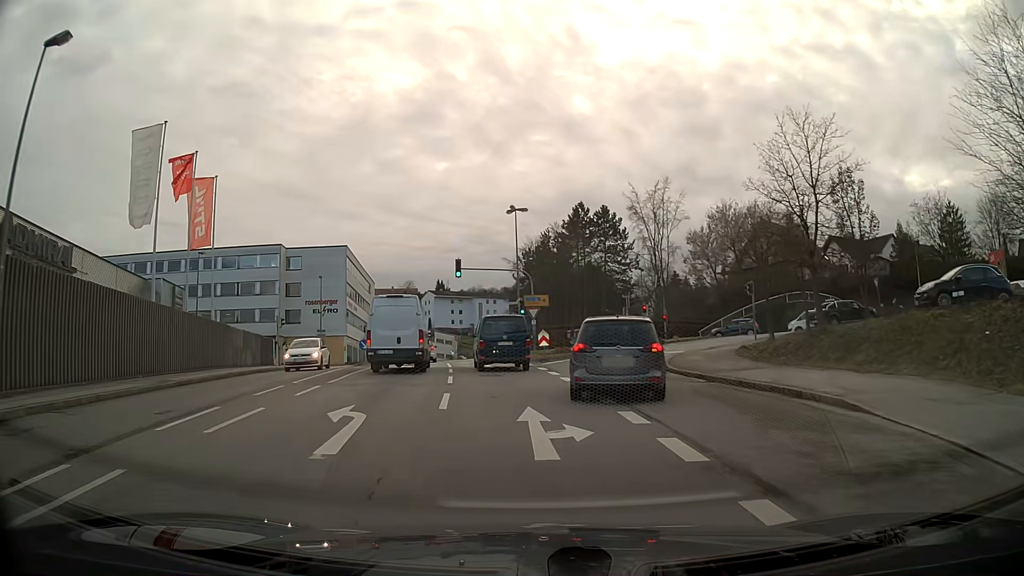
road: tertiary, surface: asphalt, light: Day
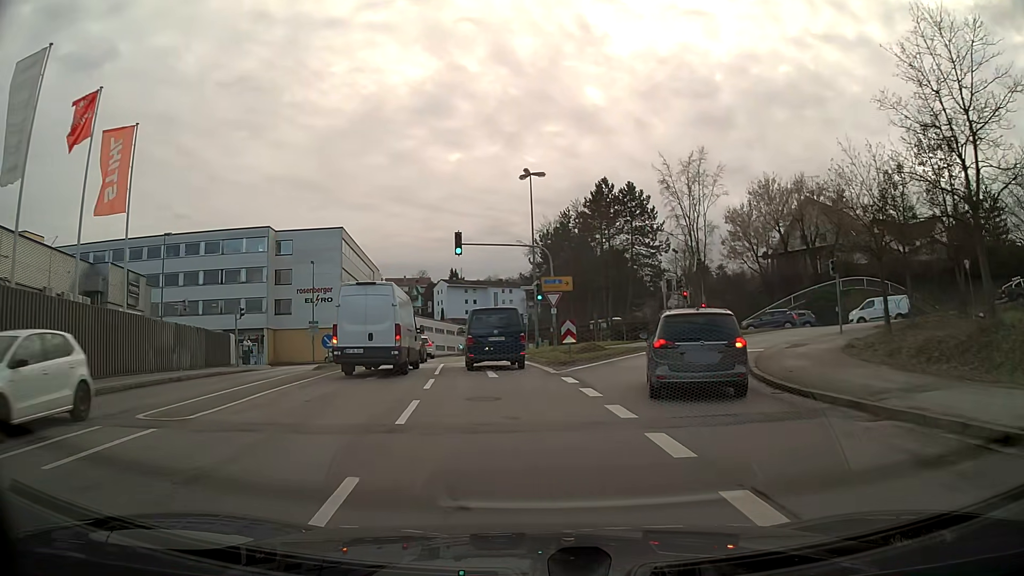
(-0.1, +8.8) m; -2°
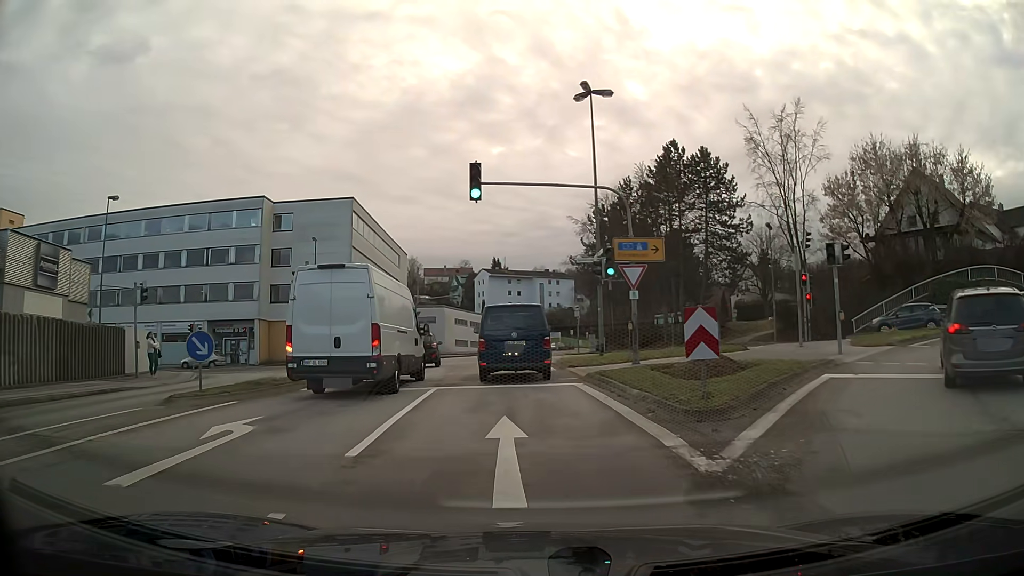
(-0.5, +13.3) m; -4°
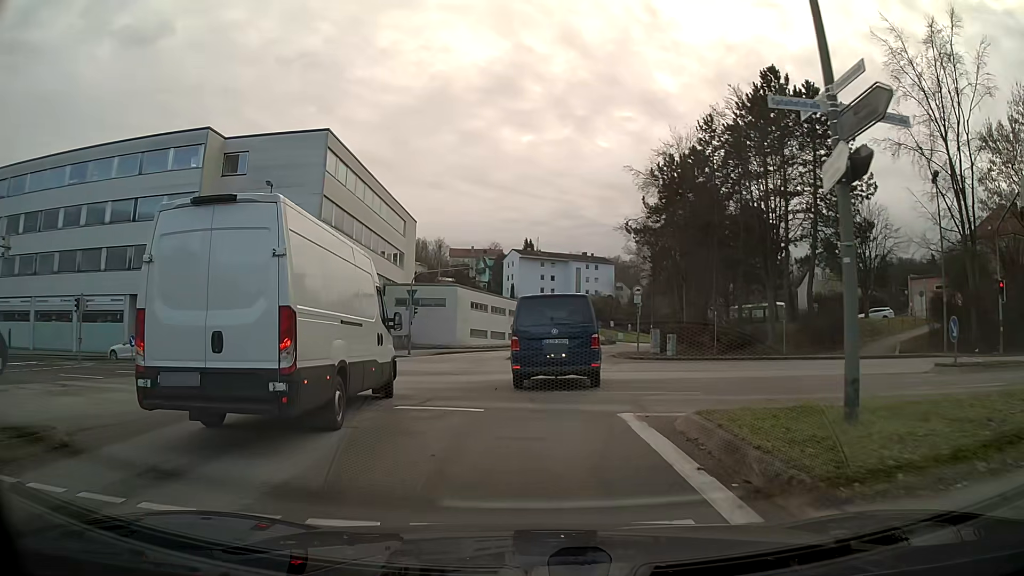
(-0.4, +17.2) m; -2°
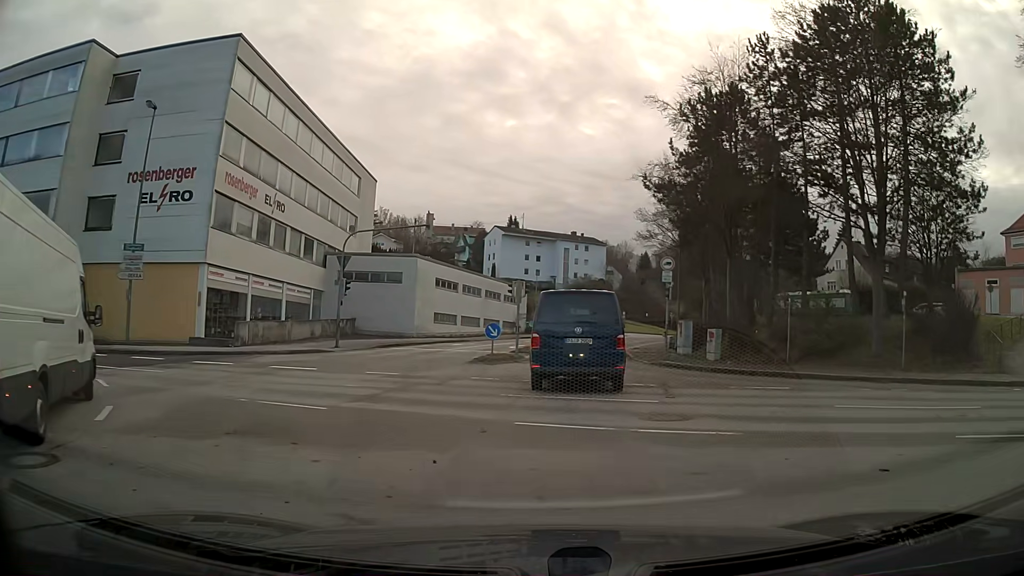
(+0.1, +13.0) m; +2°
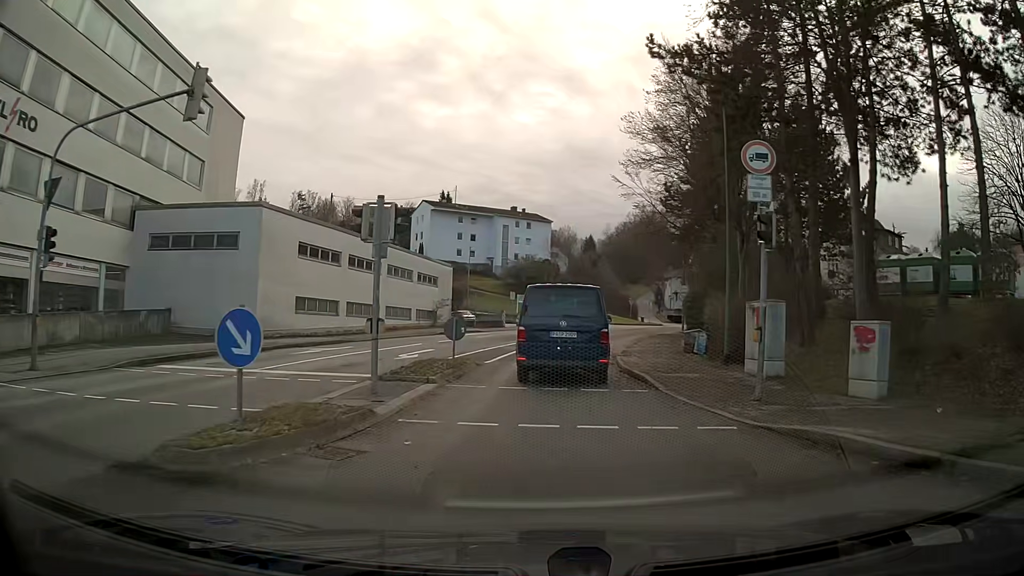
(+0.8, +17.5) m; +5°
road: residential
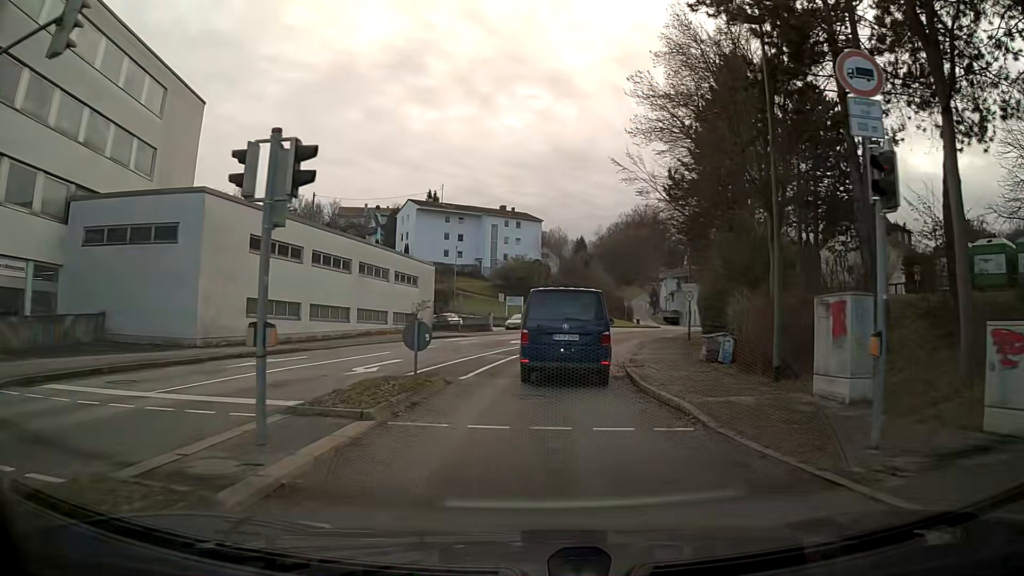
(0.0, +4.3) m; +1°
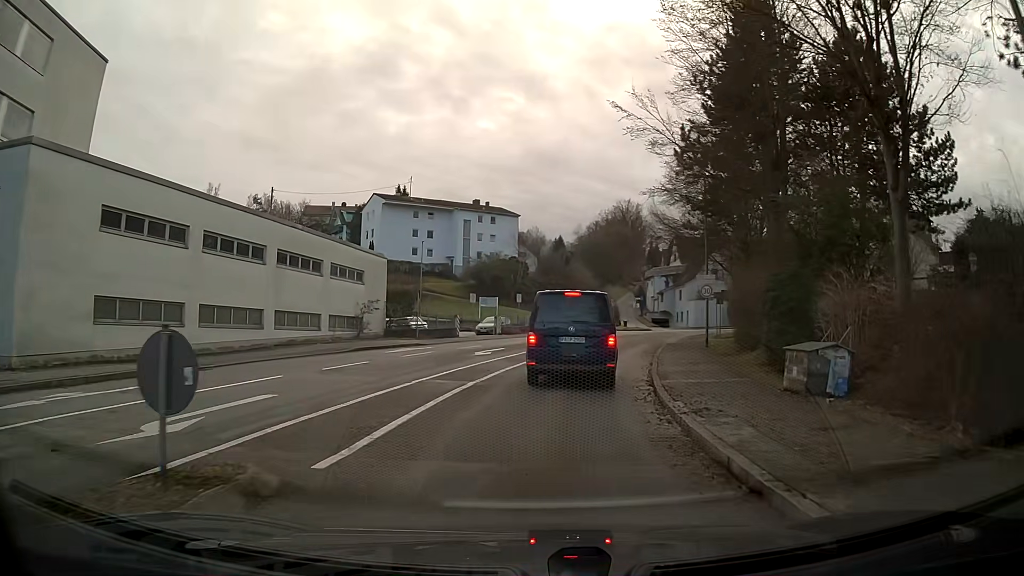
(+0.2, +8.7) m; +2°
